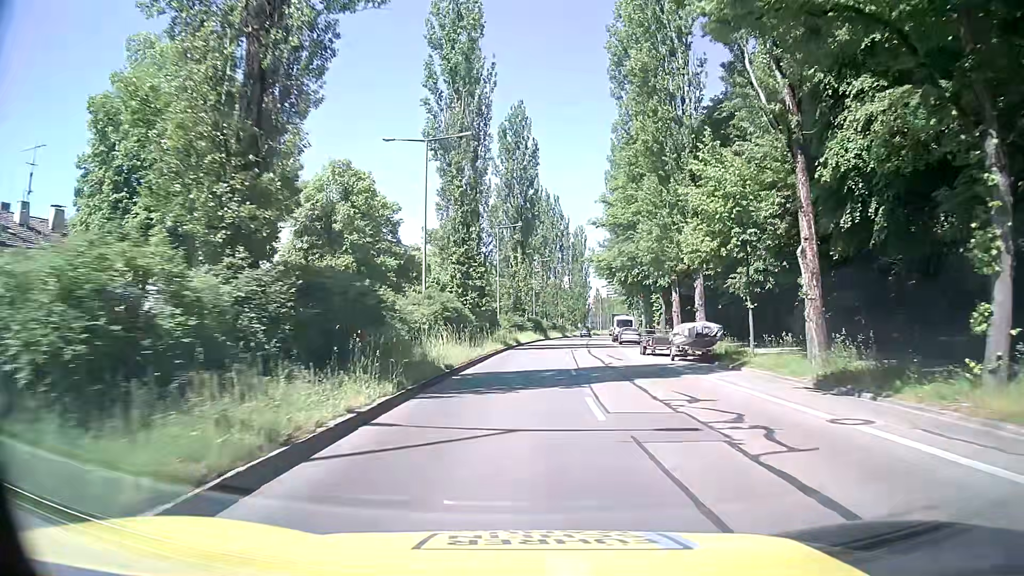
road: secondary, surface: asphalt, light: Day
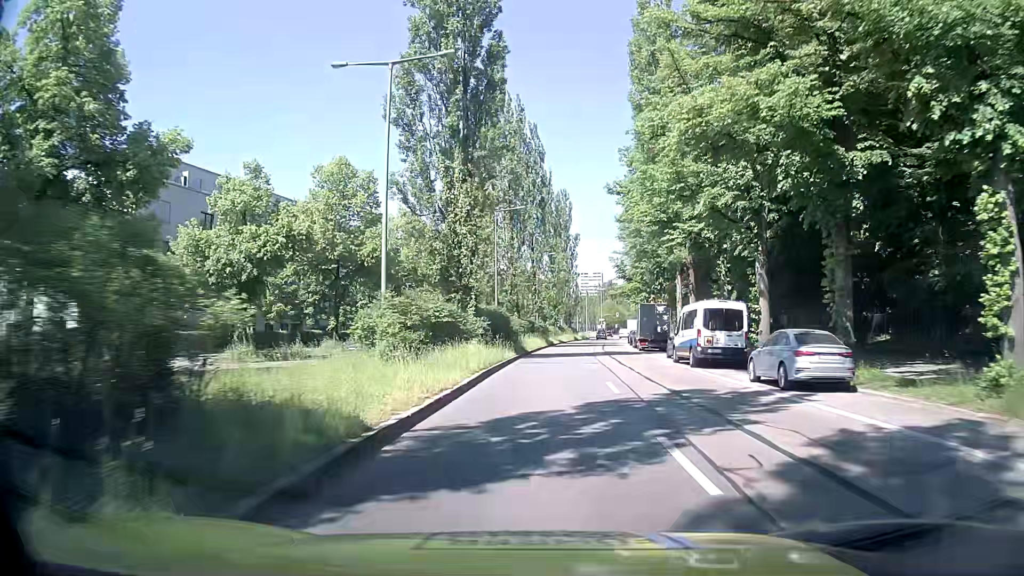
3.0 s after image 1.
(+1.1, +40.6) m; +2°
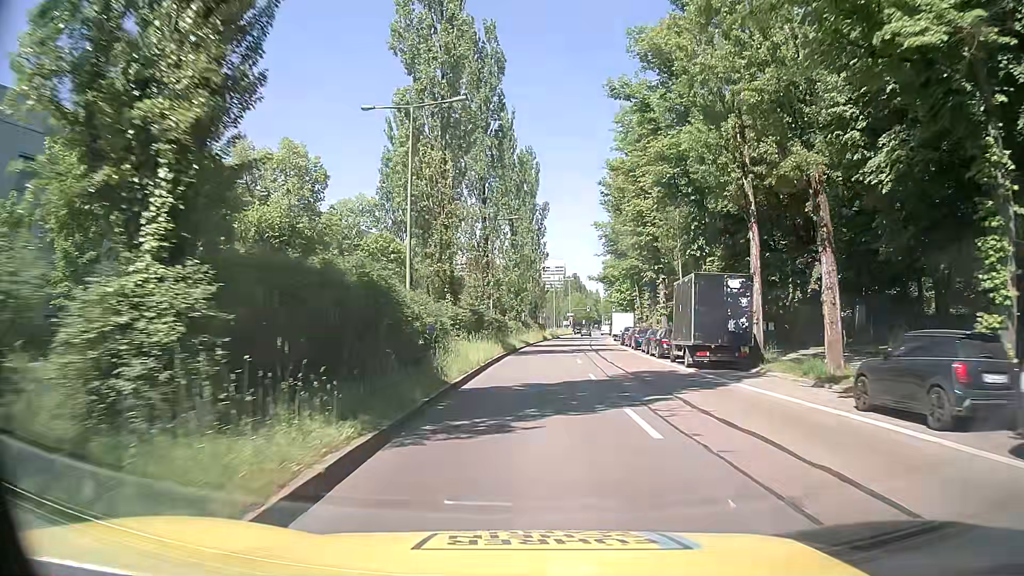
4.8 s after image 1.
(+0.7, +24.4) m; +3°
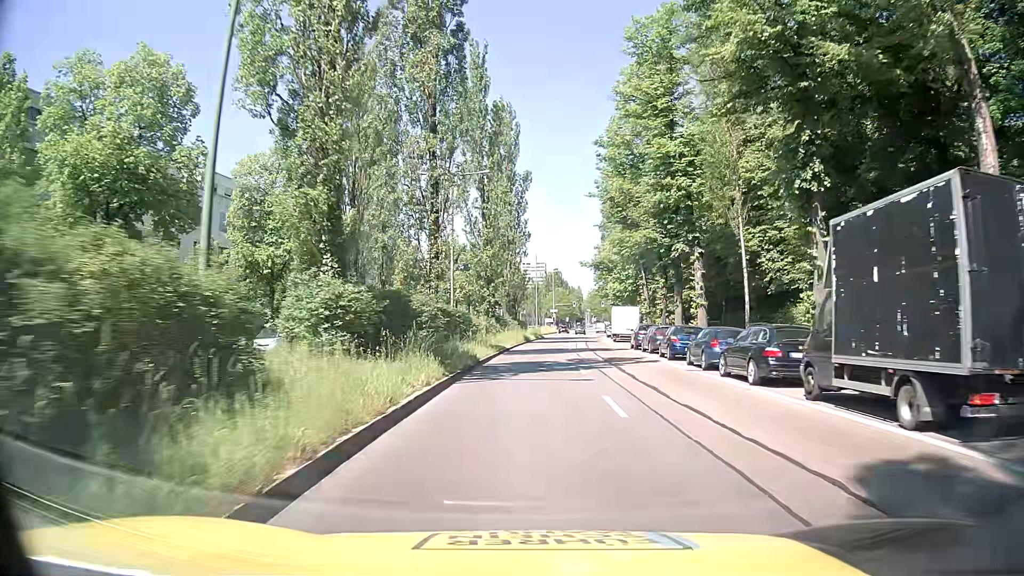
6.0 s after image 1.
(+0.3, +16.3) m; +2°
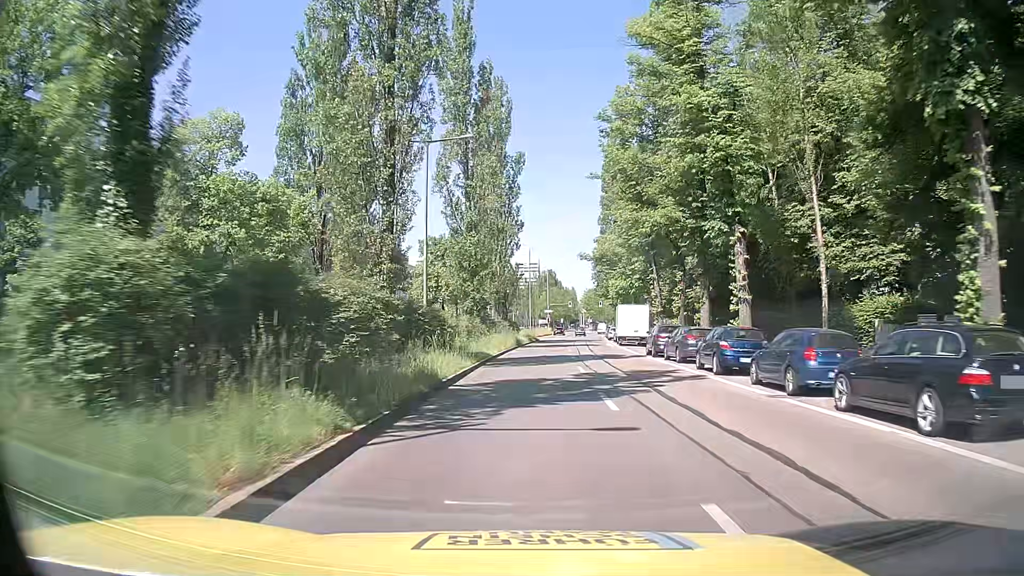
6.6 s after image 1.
(+0.1, +8.1) m; +1°
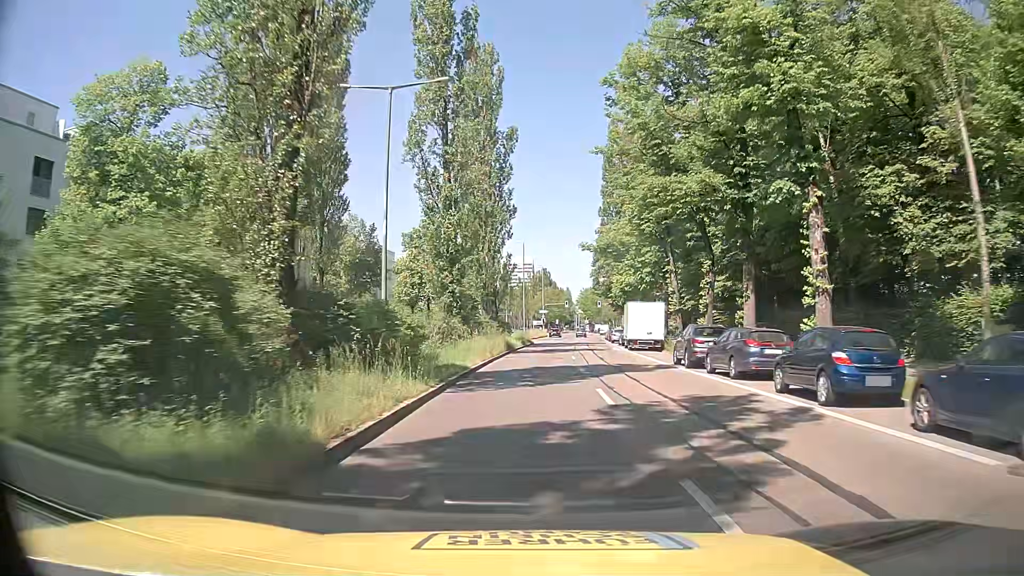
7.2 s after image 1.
(+0.1, +8.1) m; 0°
